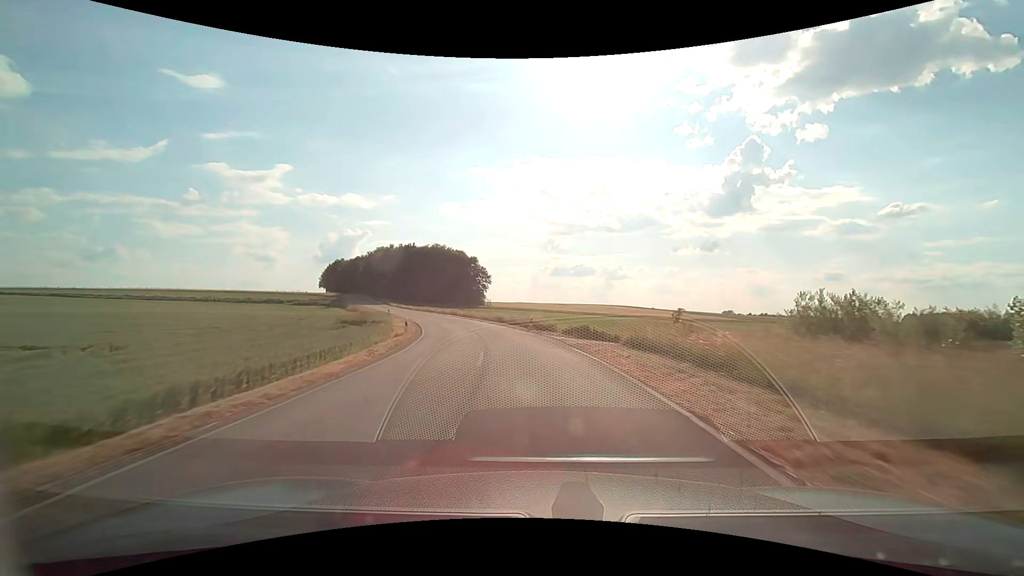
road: tertiary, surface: asphalt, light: Day
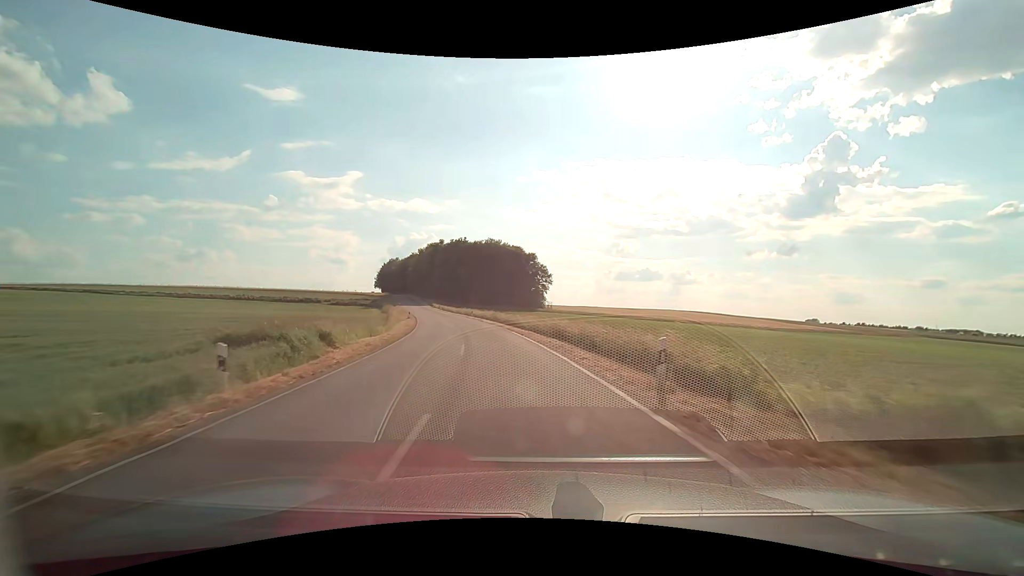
(-1.3, +21.5) m; -7°
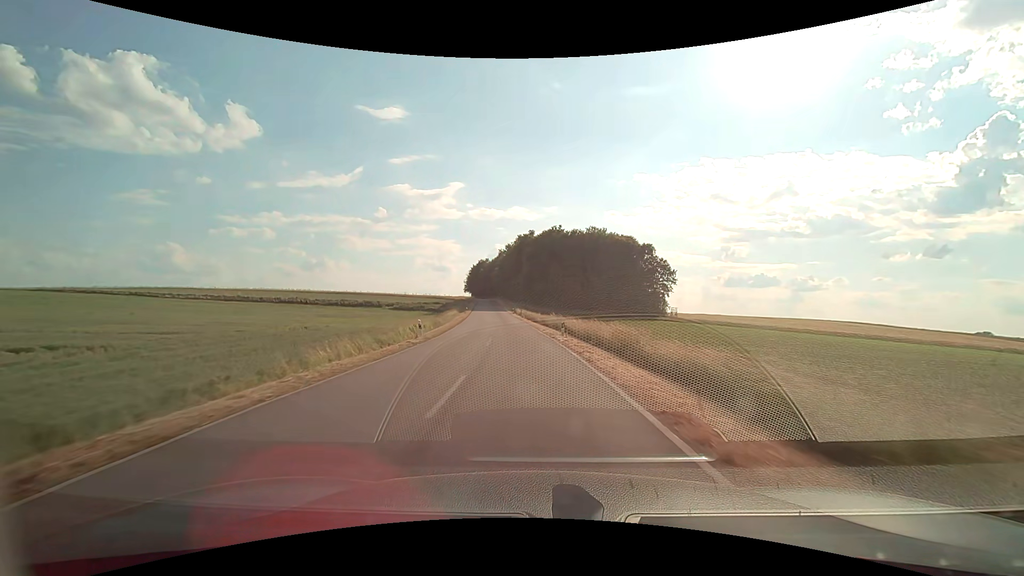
(-3.6, +32.3) m; -11°
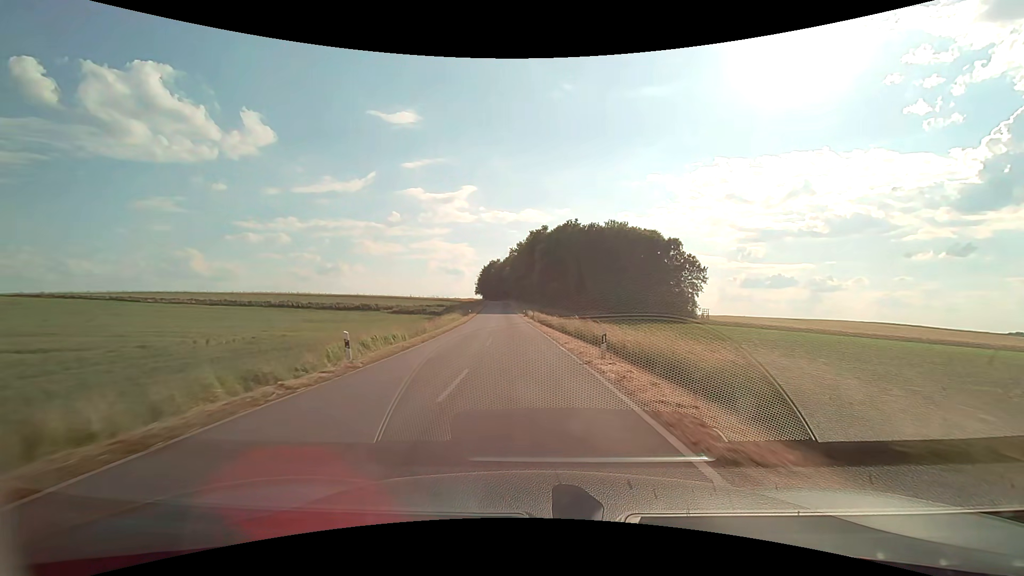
(-0.2, +11.0) m; -2°
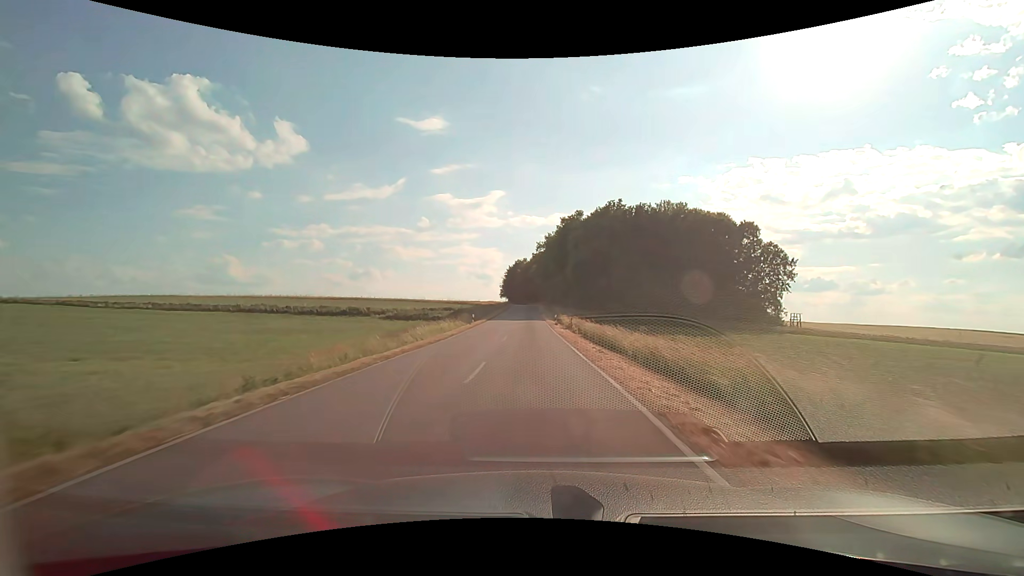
(-0.8, +22.4) m; -4°
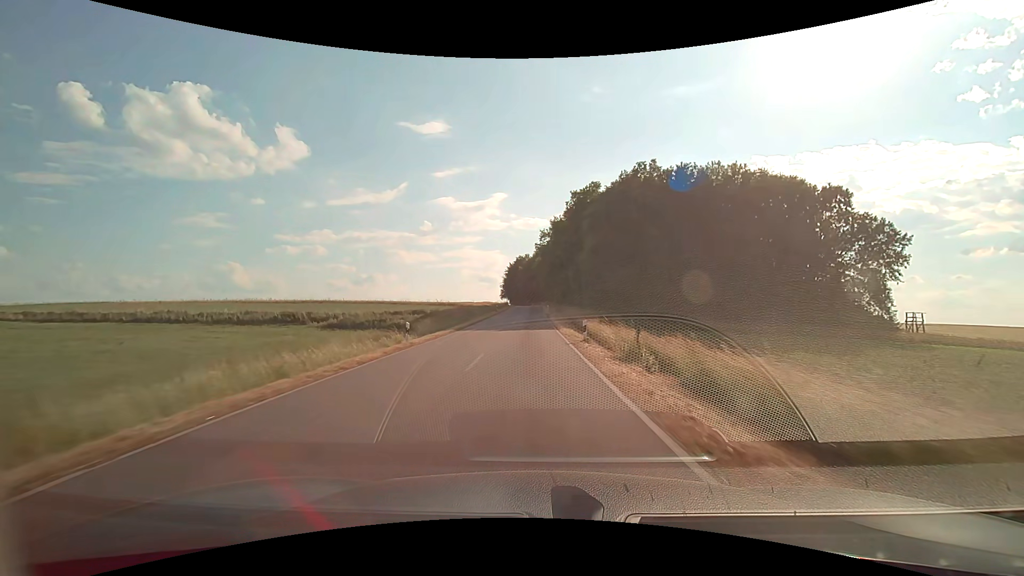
(-0.1, +22.9) m; 0°
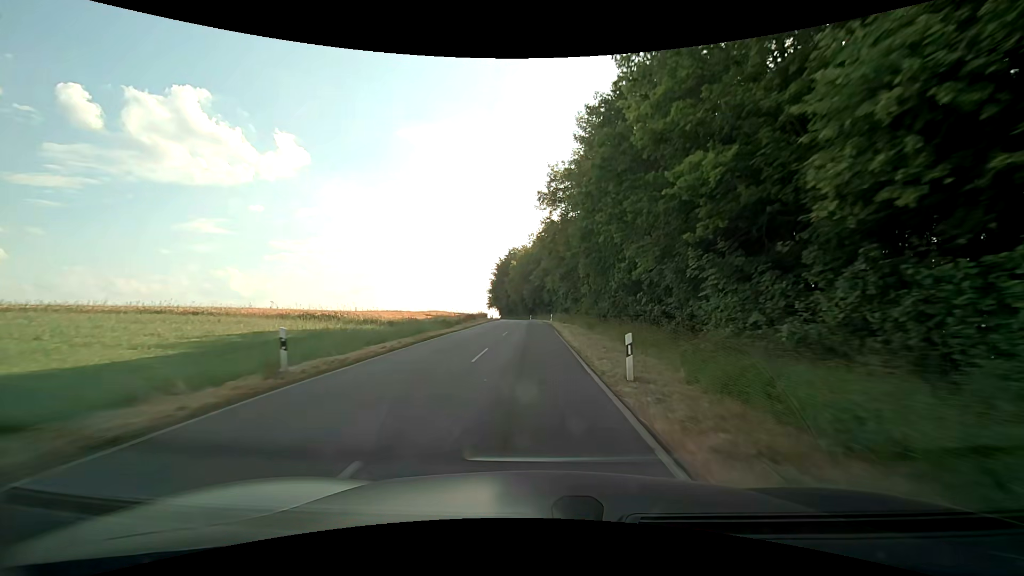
(-0.5, +58.8) m; 0°
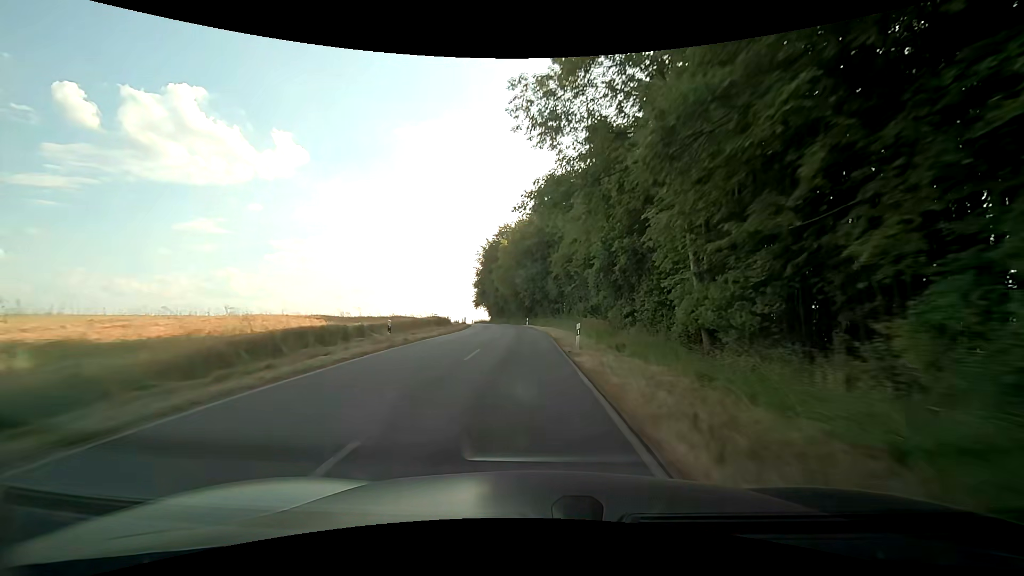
(0.0, +35.9) m; 0°
(0, +10) (0, +20) (-1, +30) (-1, +40) (-2, +50) (-4, +60) (-6, +70) (-8, +79) (-11, +89) (-13, +99) m
